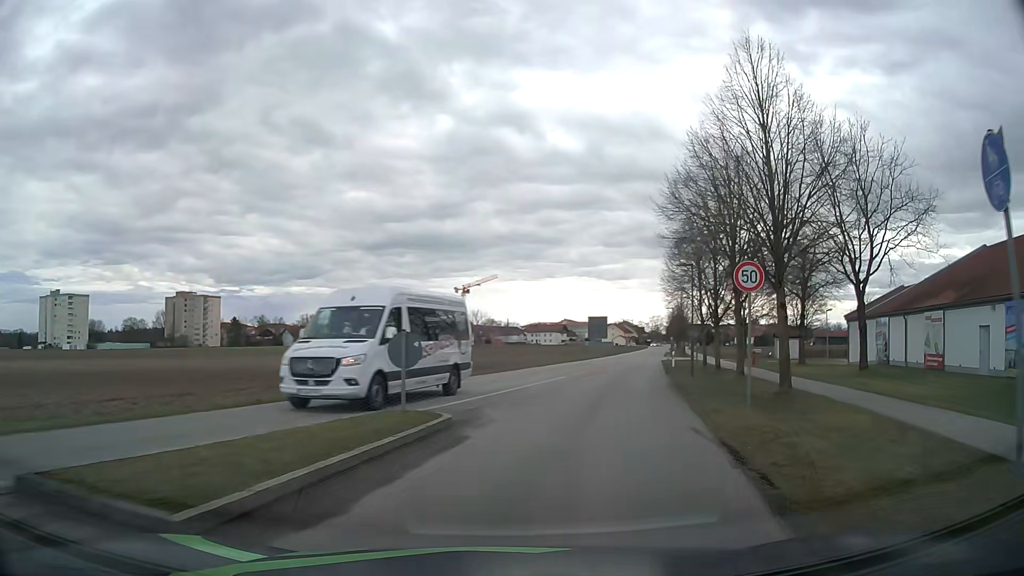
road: residential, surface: asphalt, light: Day
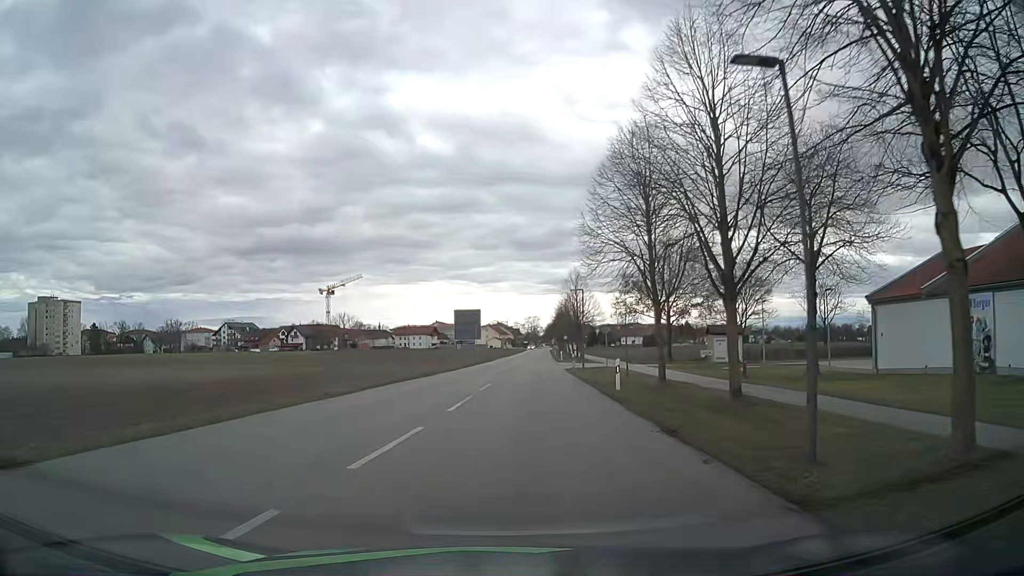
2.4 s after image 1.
(+3.5, +22.8) m; +12°
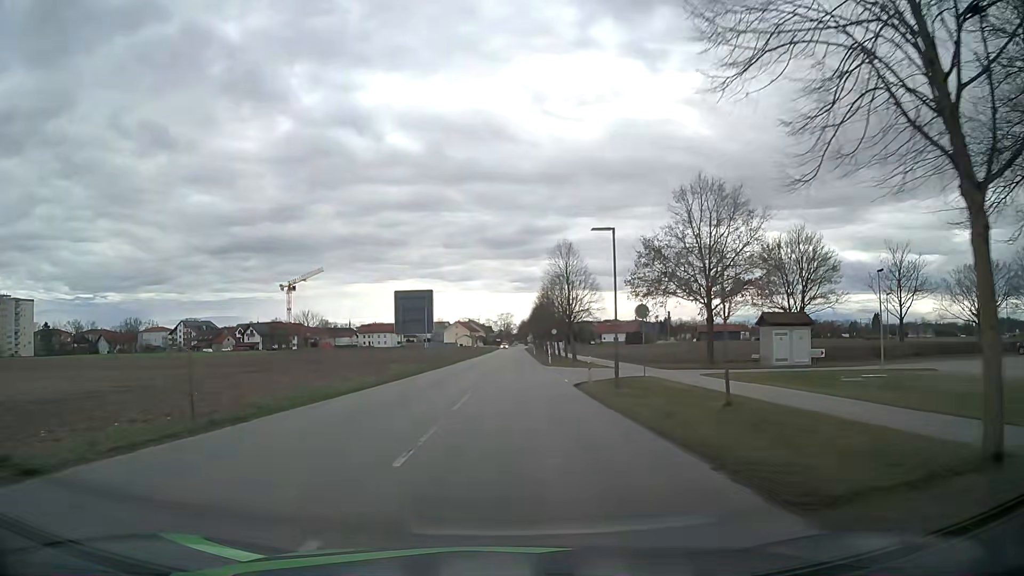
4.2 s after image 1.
(+0.4, +21.1) m; +3°
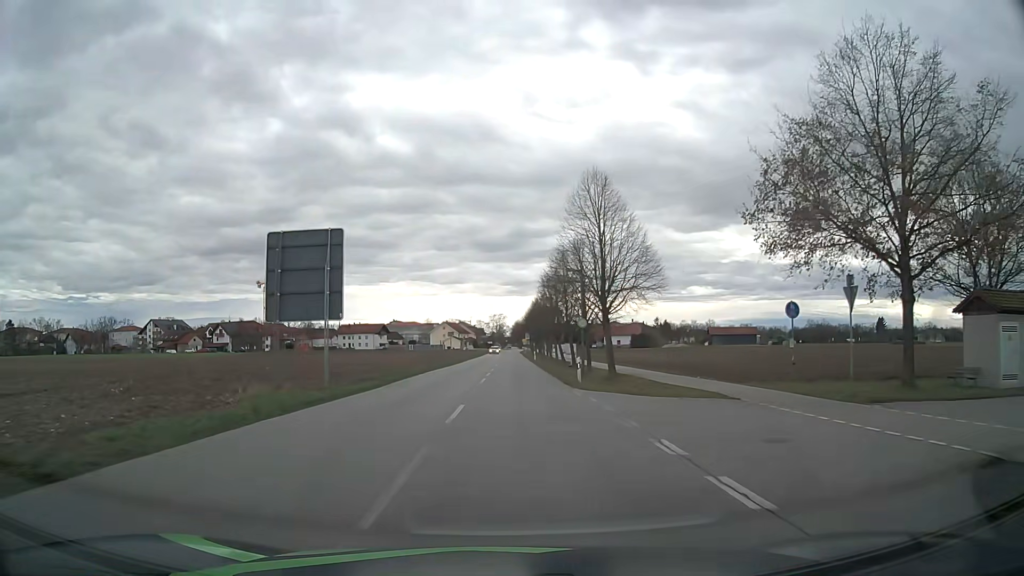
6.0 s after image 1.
(-0.1, +24.1) m; 0°
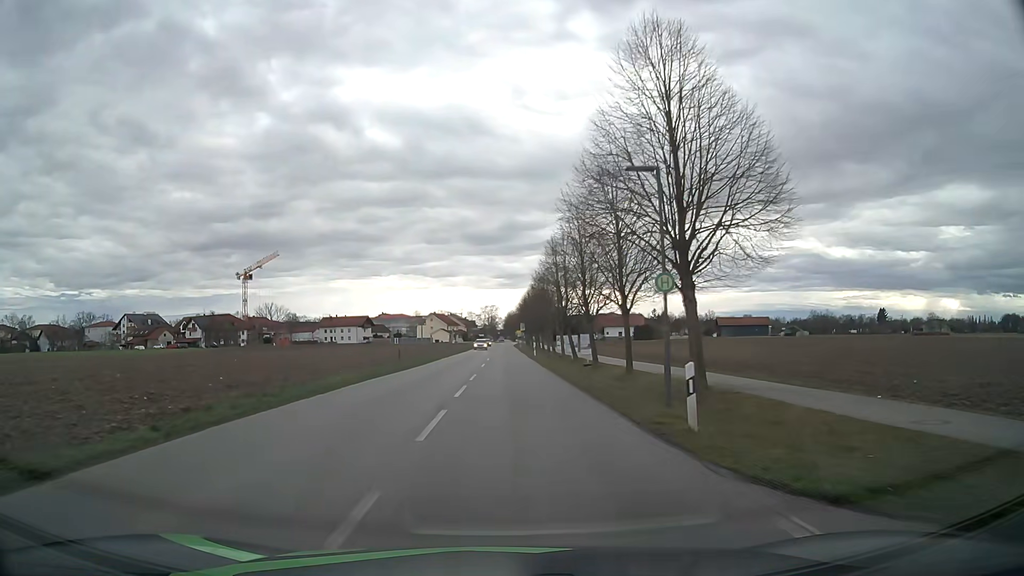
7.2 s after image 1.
(+0.1, +17.2) m; +1°
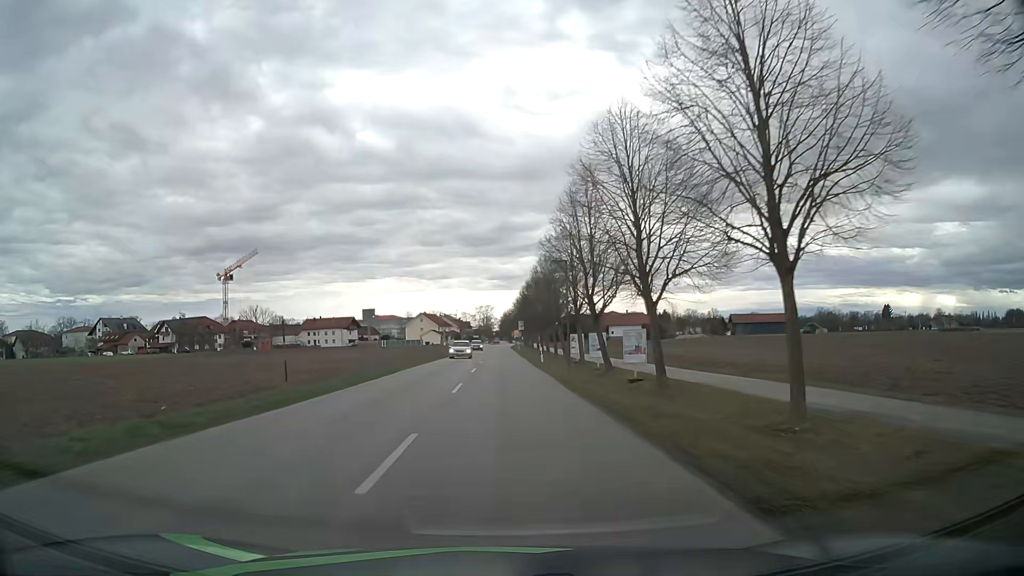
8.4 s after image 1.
(+0.1, +17.2) m; 0°
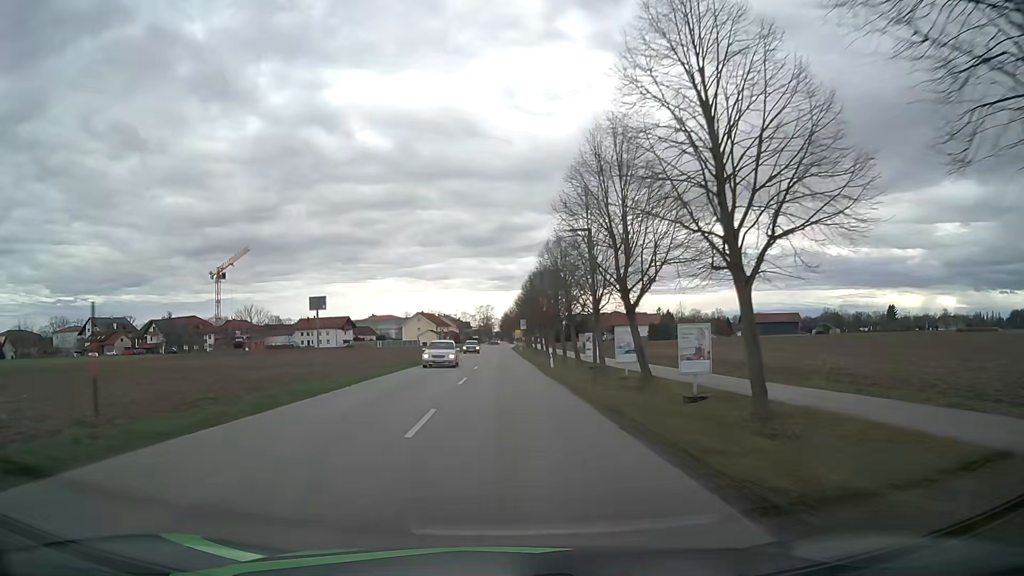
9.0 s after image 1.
(0.0, +8.5) m; -1°
(0, +10) (0, +20) (0, +30) (0, +40) (0, +50) (0, +60) (0, +70) (0, +80) (0, +90) (0, +100) m
